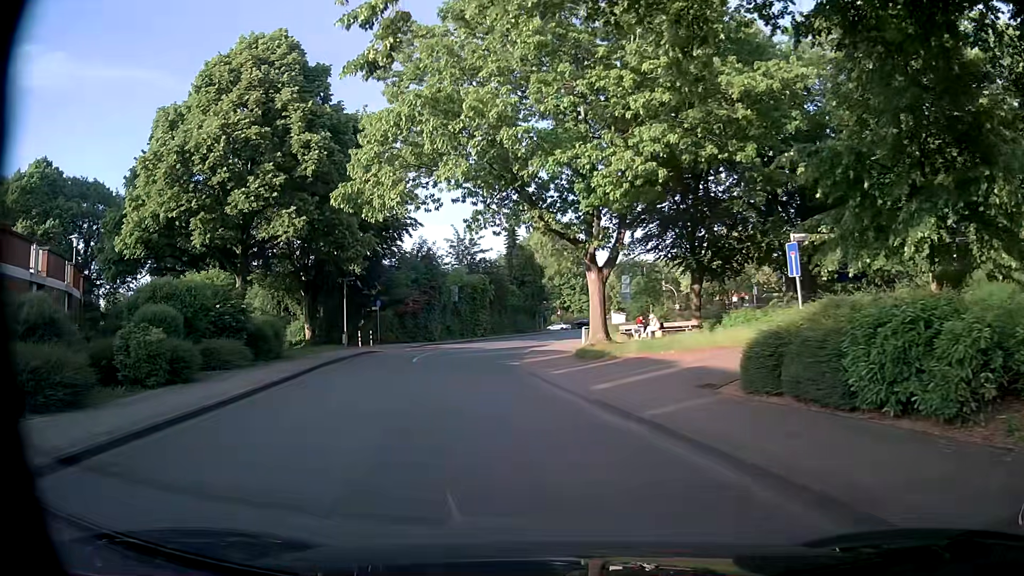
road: residential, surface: asphalt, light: Day
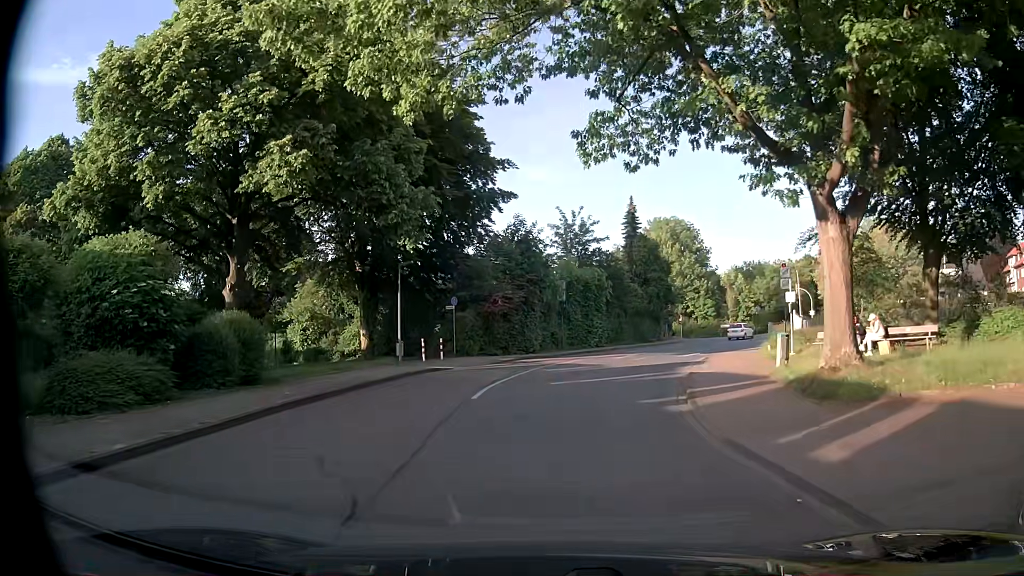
(-1.1, +12.9) m; -8°
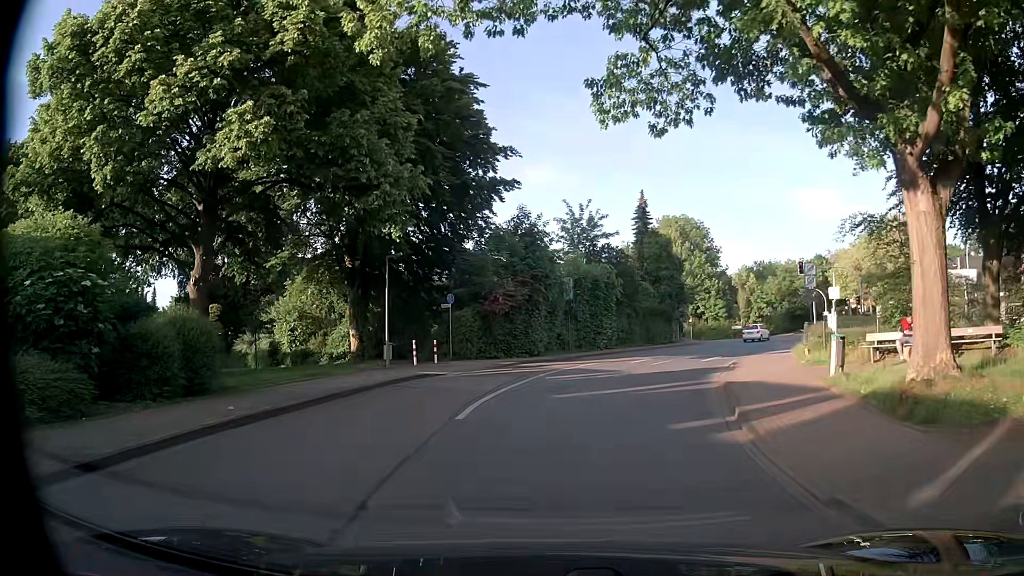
(0.0, +3.2) m; 0°
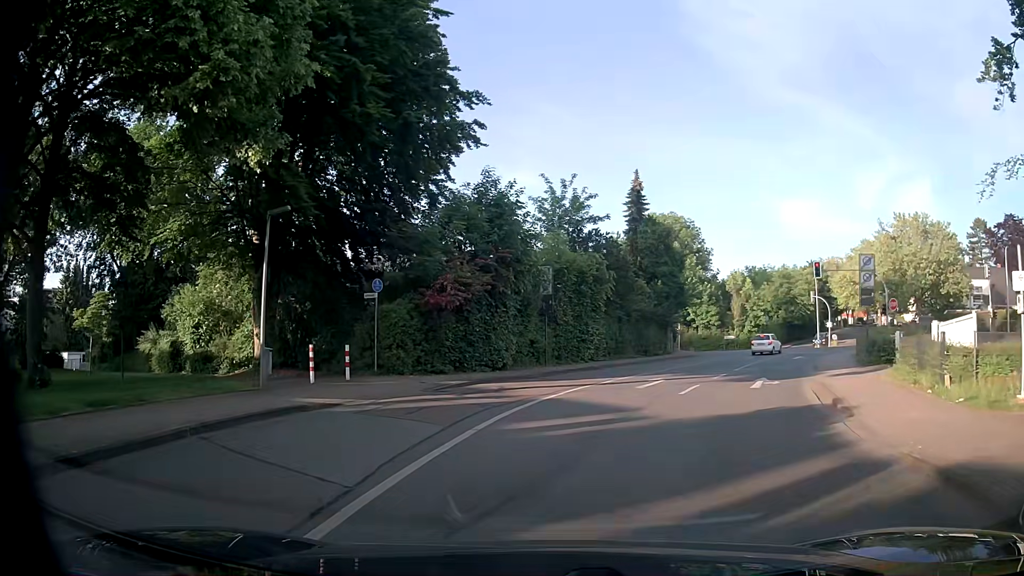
(0.0, +9.6) m; 0°
